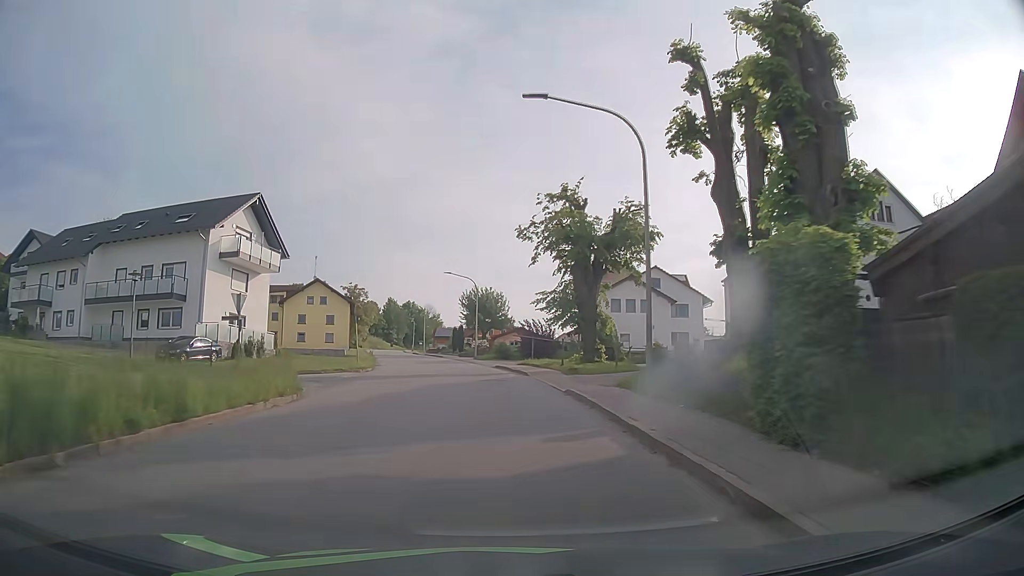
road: tertiary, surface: asphalt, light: Day
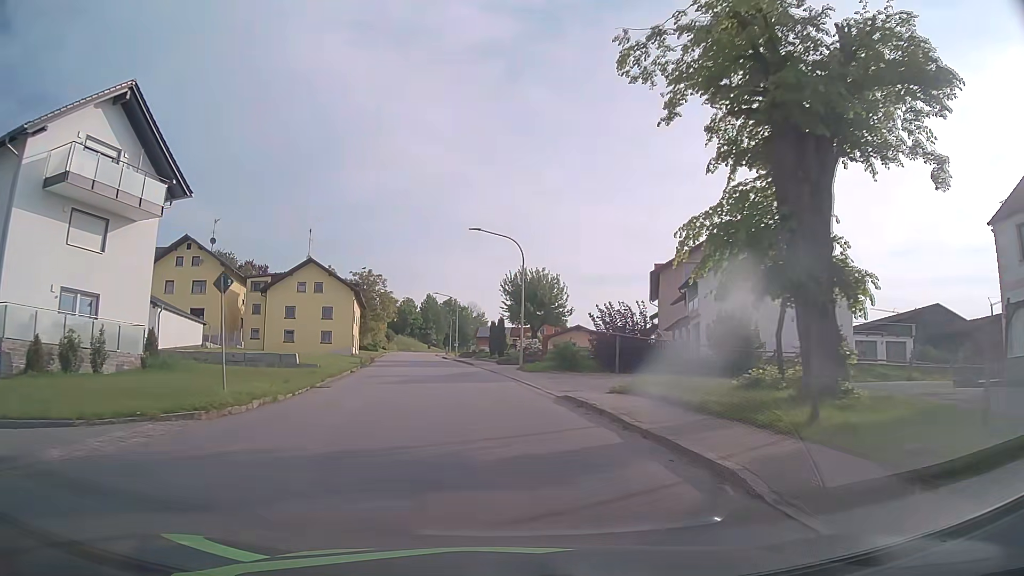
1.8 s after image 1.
(-0.6, +22.7) m; -4°
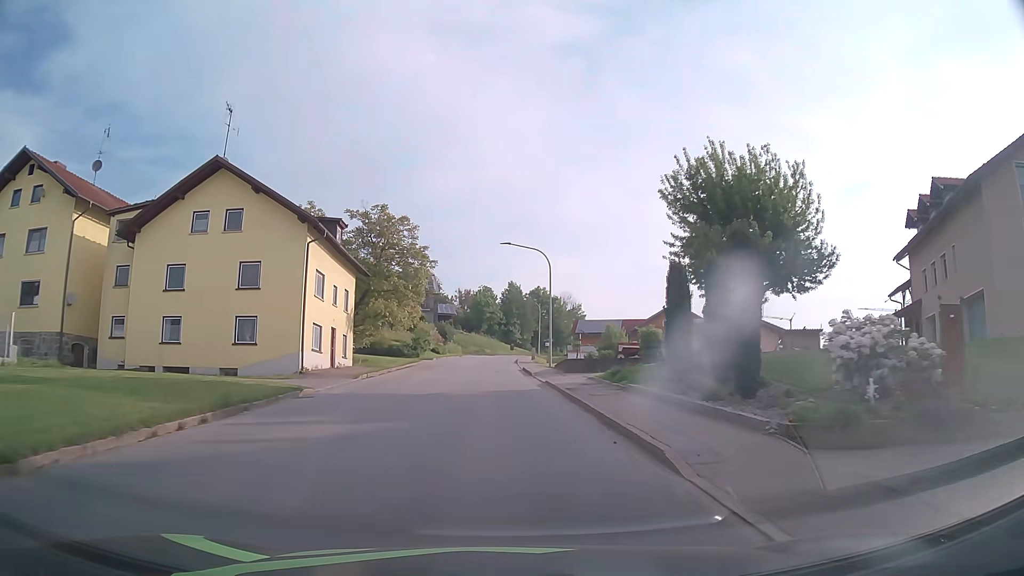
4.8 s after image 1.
(-2.7, +38.3) m; -7°
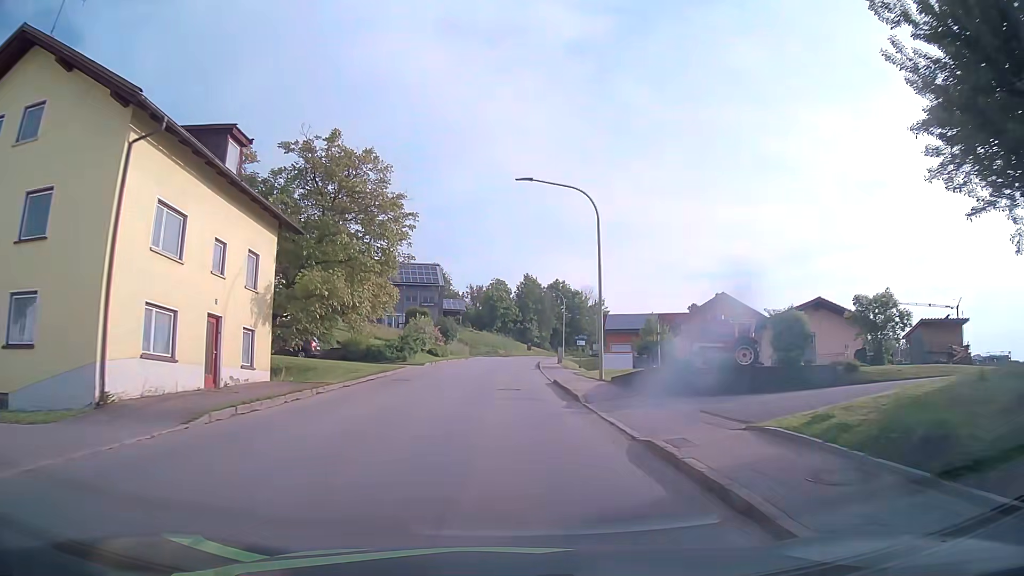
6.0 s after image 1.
(-0.2, +15.5) m; -1°
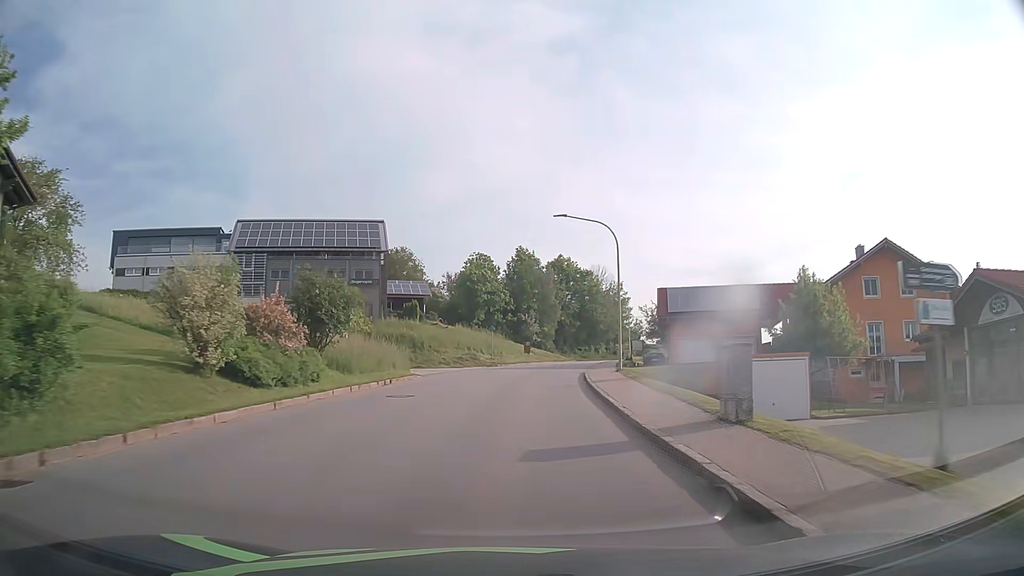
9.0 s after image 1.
(+0.1, +38.6) m; +1°
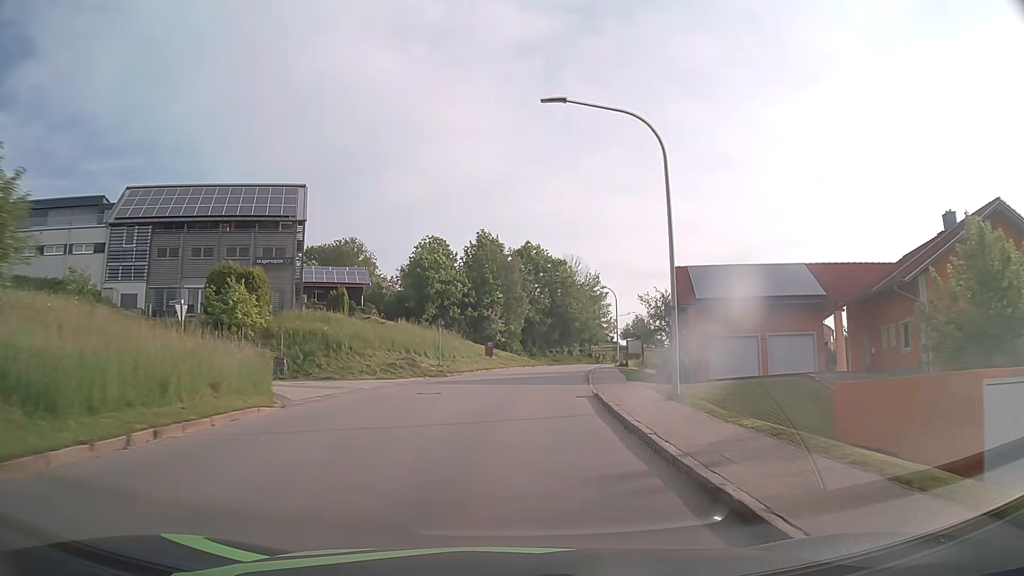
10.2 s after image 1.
(+0.3, +15.4) m; +3°
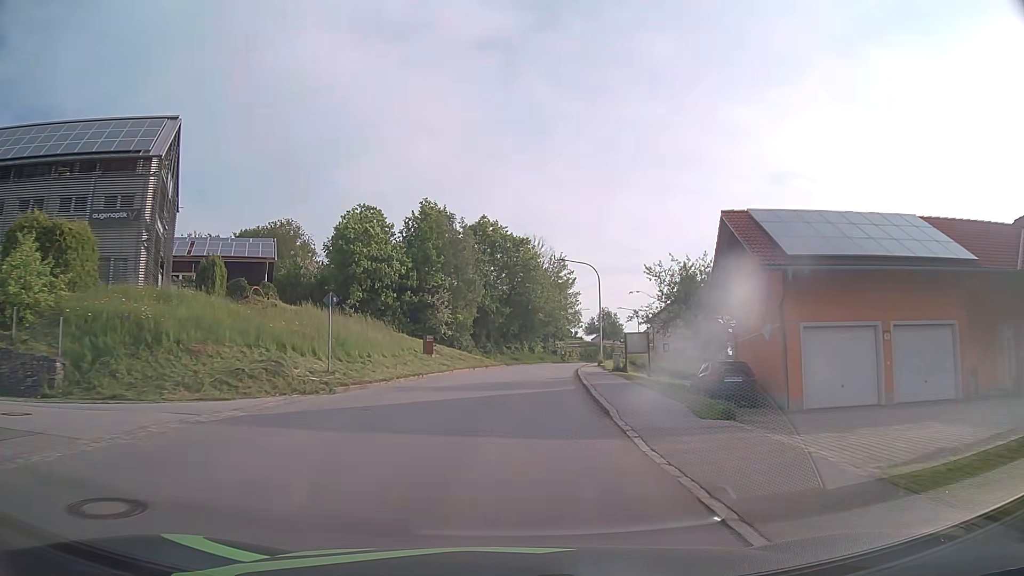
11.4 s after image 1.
(+0.6, +15.4) m; +4°
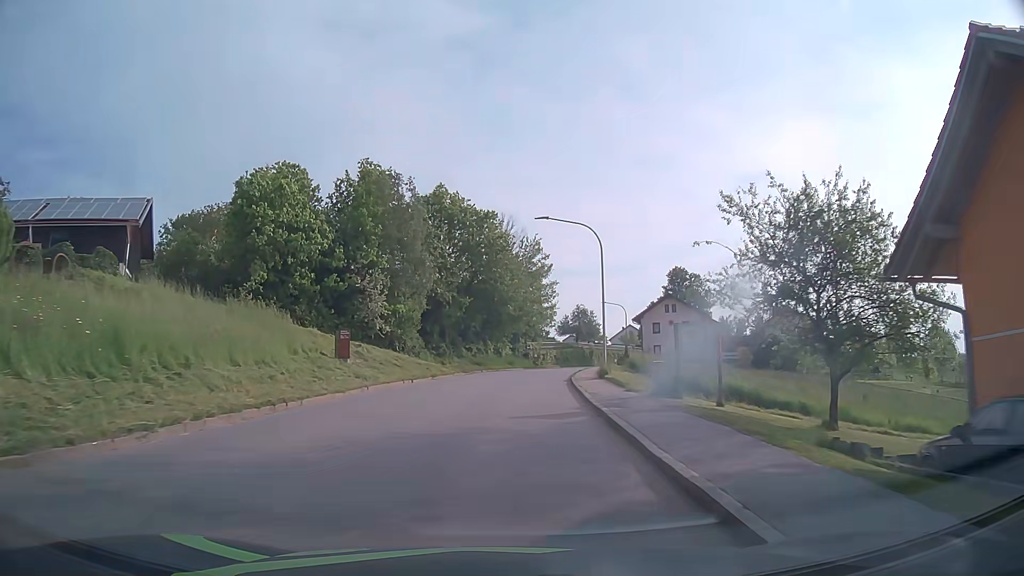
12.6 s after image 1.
(+0.4, +15.4) m; +3°
(0, +10) (+1, +20) (+1, +30) (+2, +40) (+4, +50) (+6, +60) (+8, +69) (+11, +79) (+14, +88) (+18, +98) m
